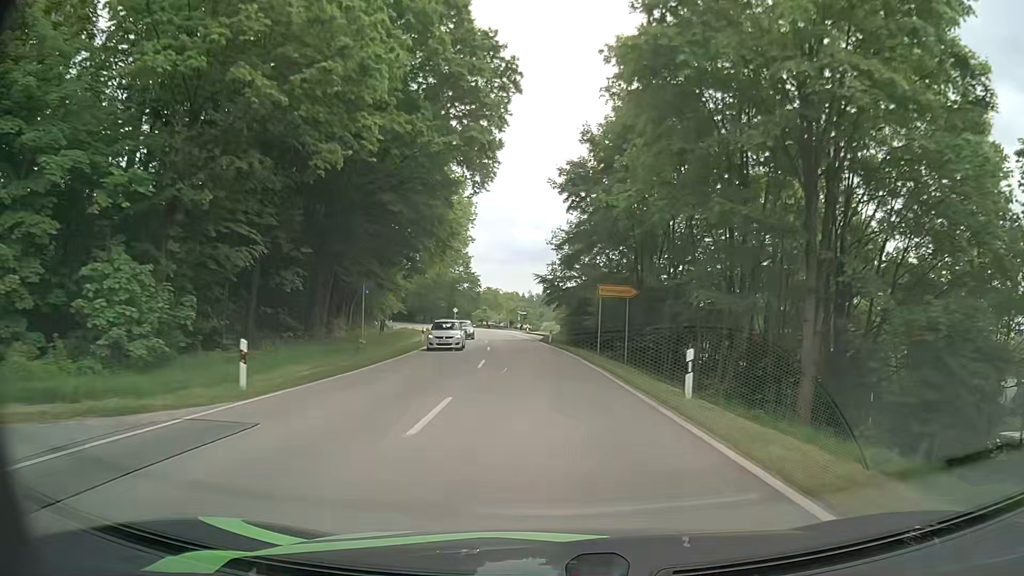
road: secondary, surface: asphalt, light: Day
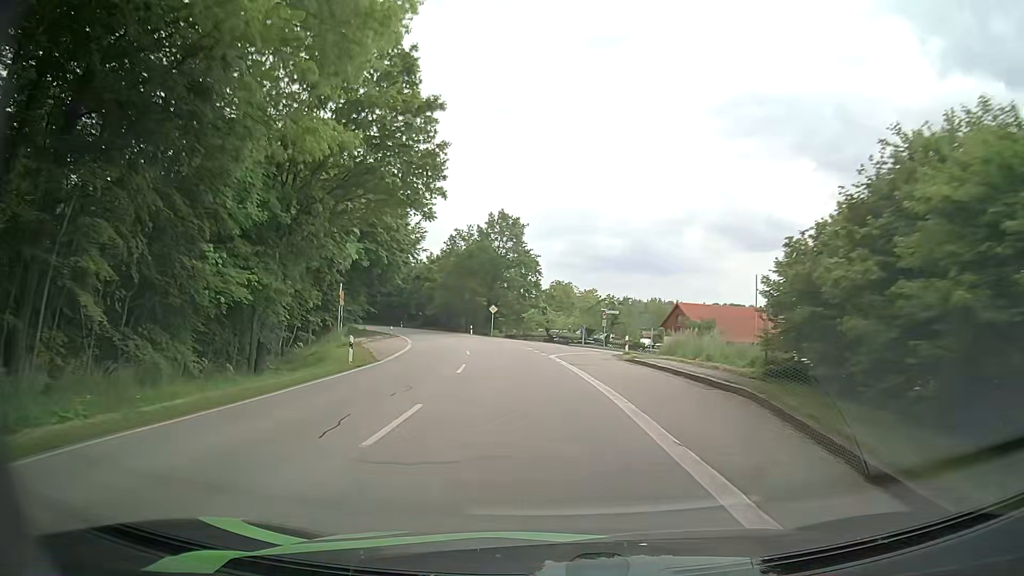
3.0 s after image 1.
(-1.8, +48.1) m; -6°
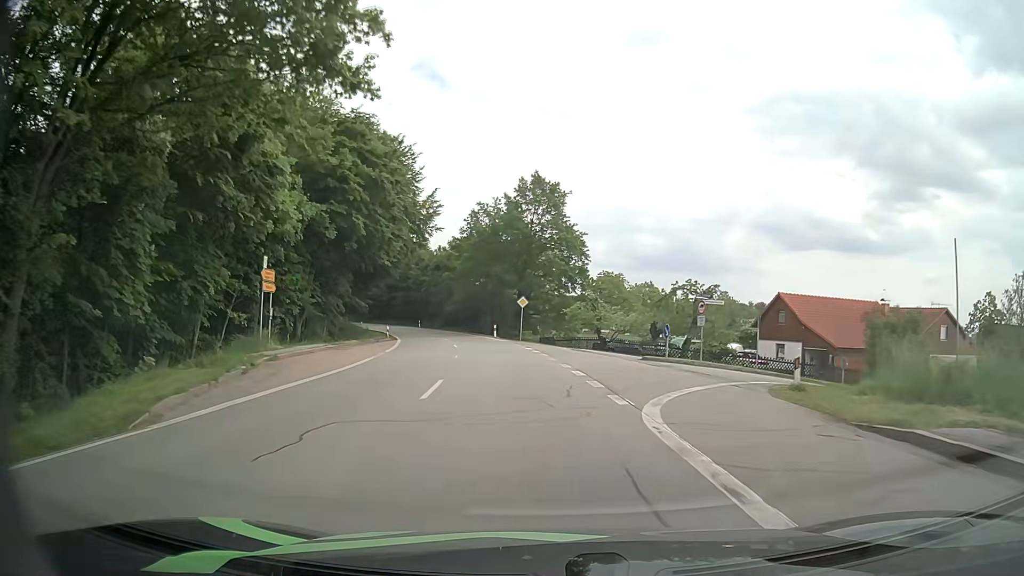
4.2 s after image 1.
(-0.5, +19.3) m; -3°
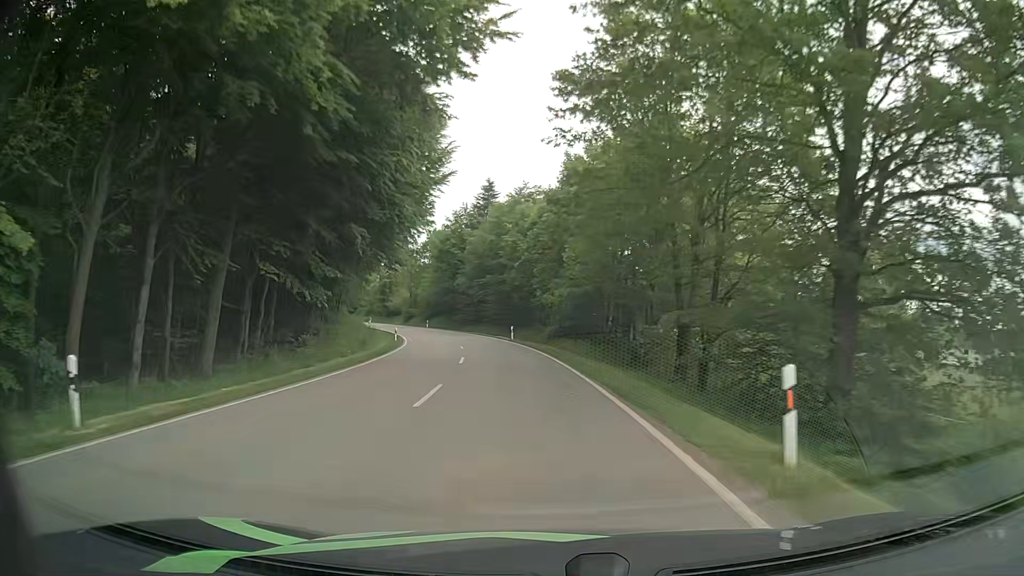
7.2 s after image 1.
(-4.8, +48.6) m; -12°
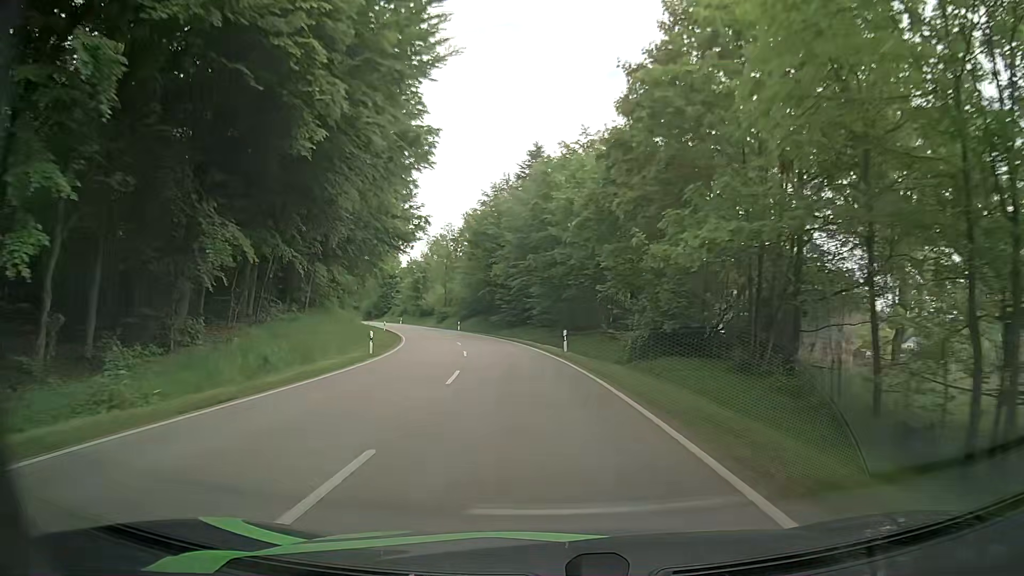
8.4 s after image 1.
(-1.0, +20.1) m; -5°
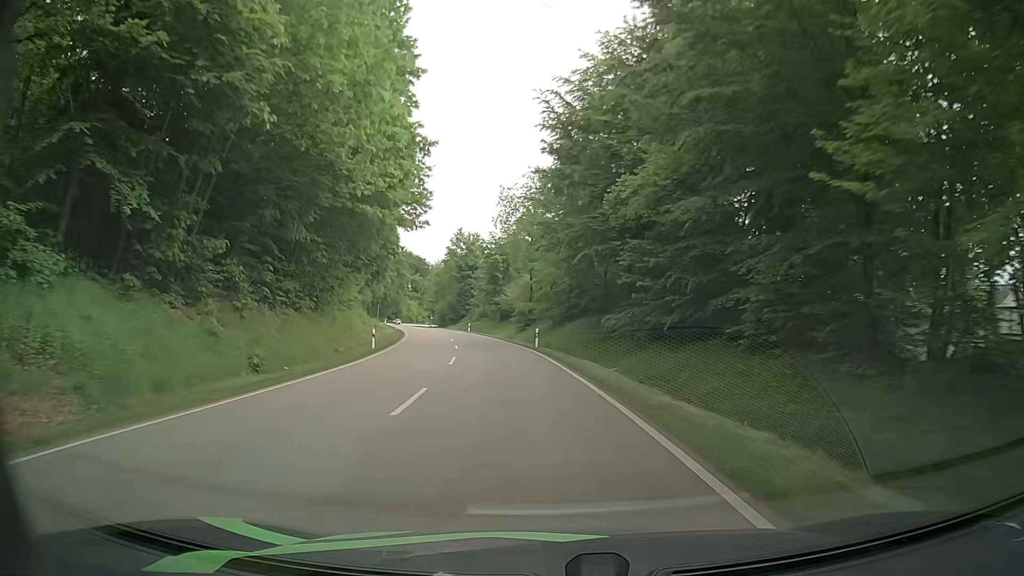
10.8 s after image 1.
(-3.5, +40.8) m; -10°
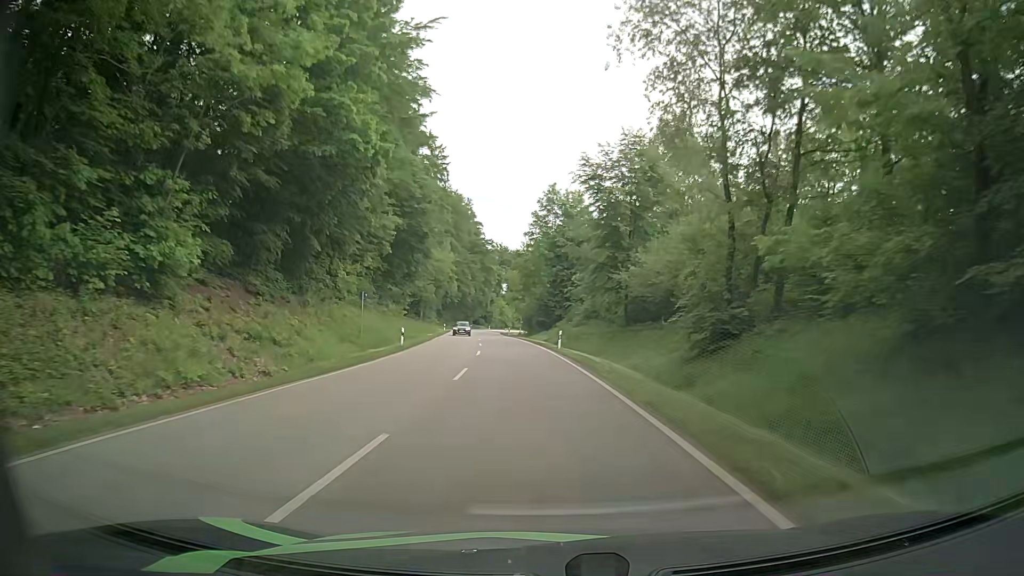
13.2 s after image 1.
(-3.7, +41.6) m; -9°
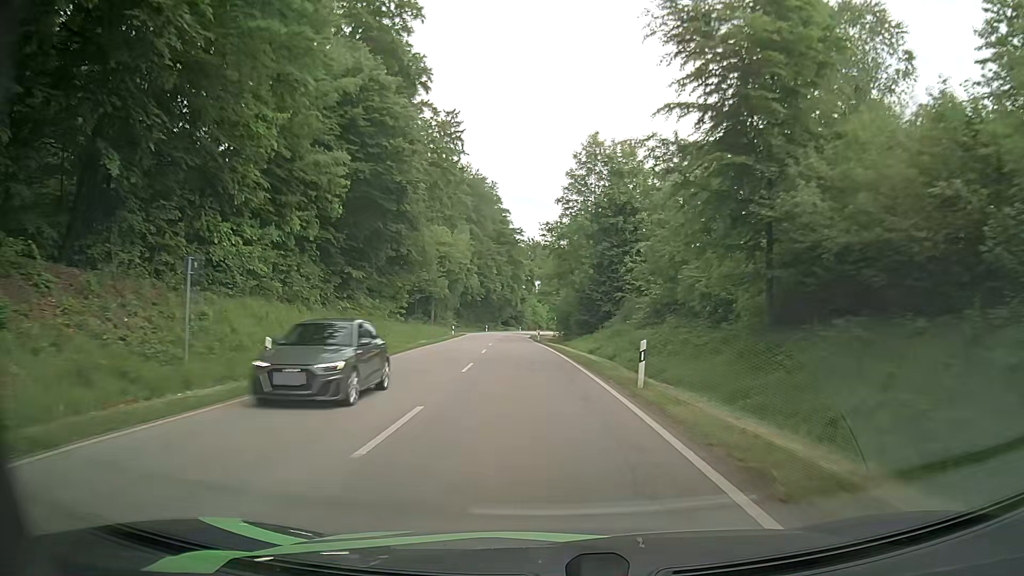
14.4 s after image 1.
(-0.7, +21.2) m; -3°
(0, +10) (-1, +20) (-1, +30) (-2, +40) (-3, +50) (-4, +60) (-4, +70) (-5, +80) (-5, +90) (-6, +100) m
